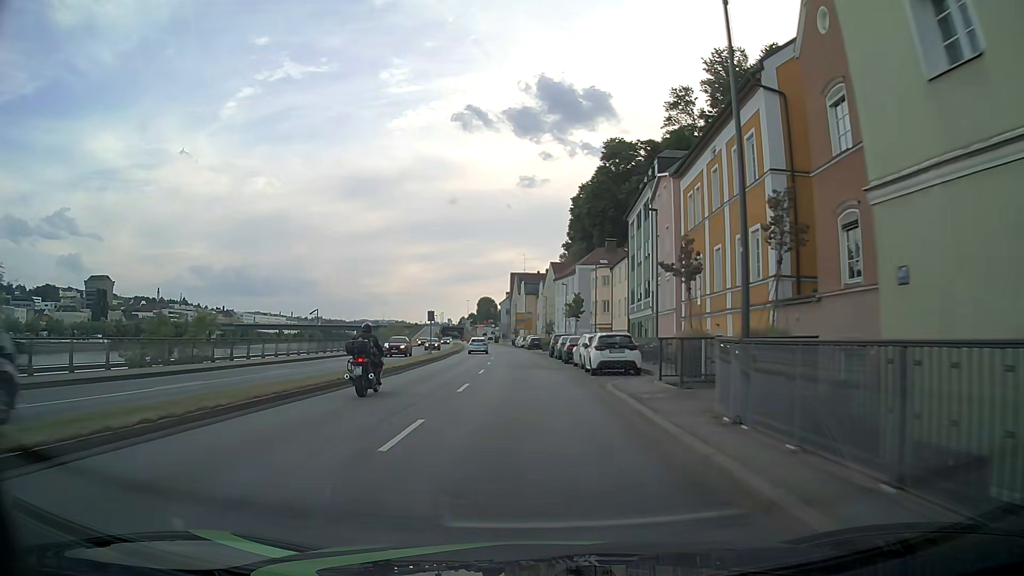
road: primary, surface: asphalt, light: Day
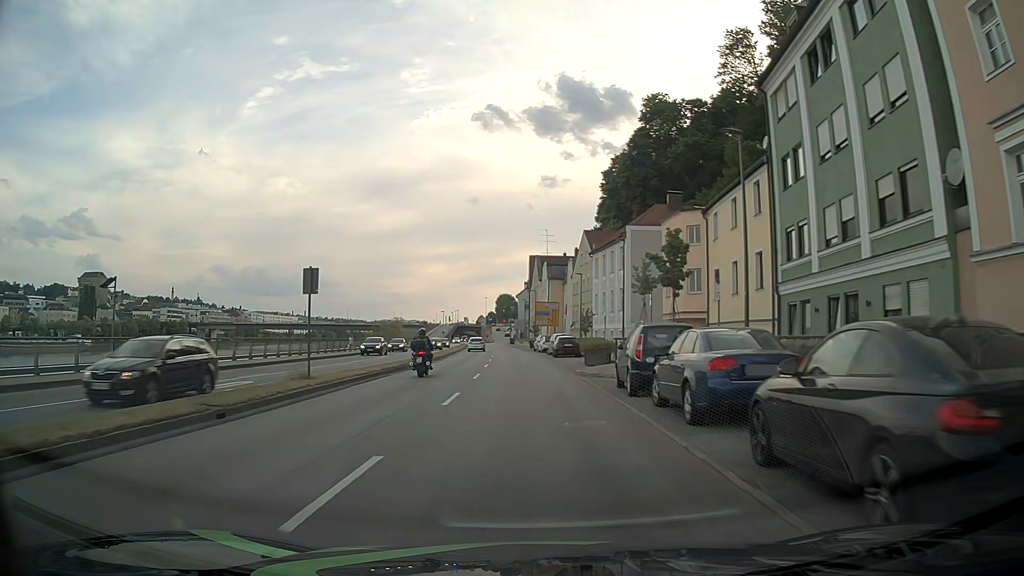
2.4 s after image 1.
(-0.6, +30.6) m; -2°
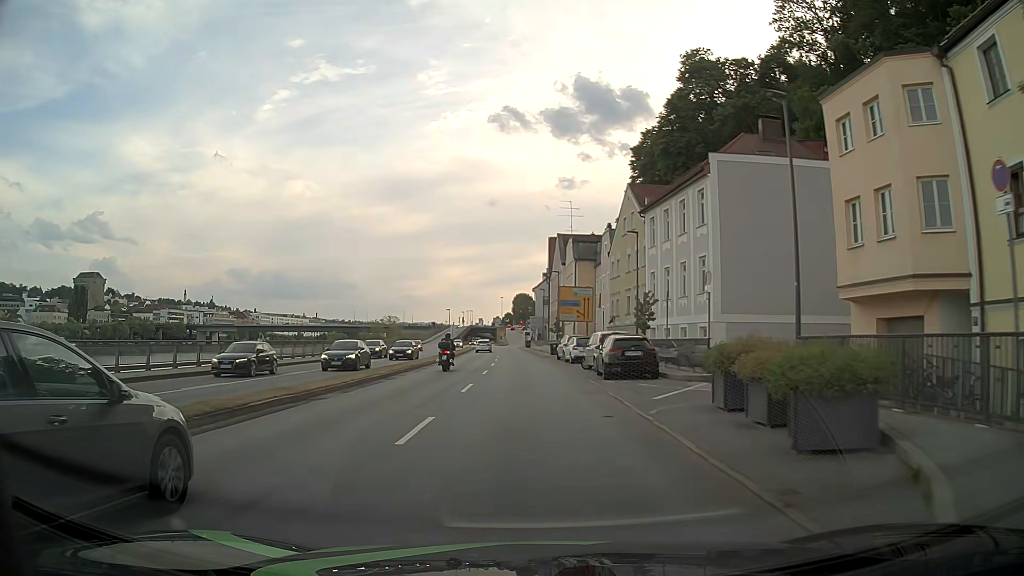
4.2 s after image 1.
(-0.3, +22.9) m; -2°
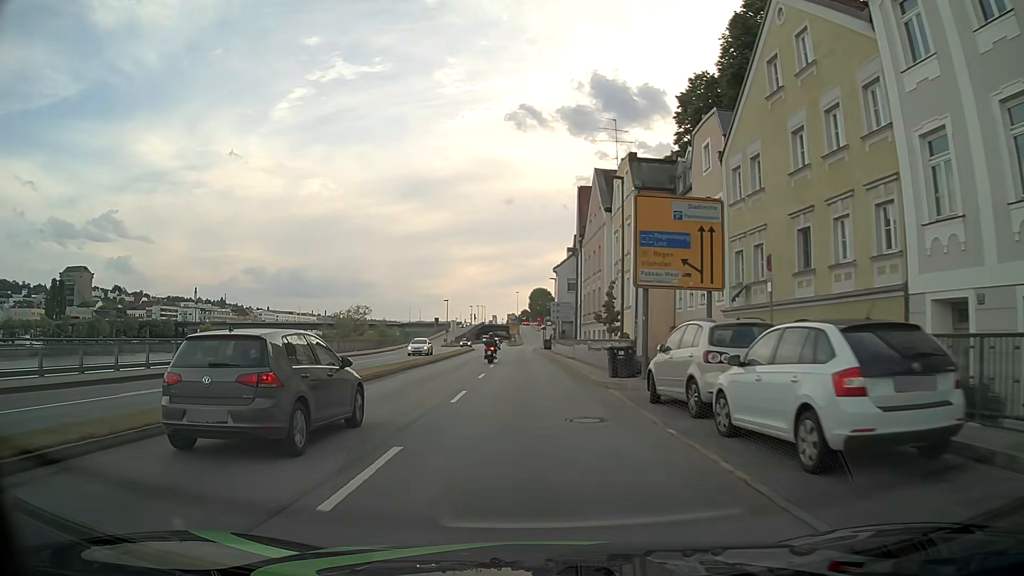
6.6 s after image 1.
(-0.3, +30.6) m; -1°
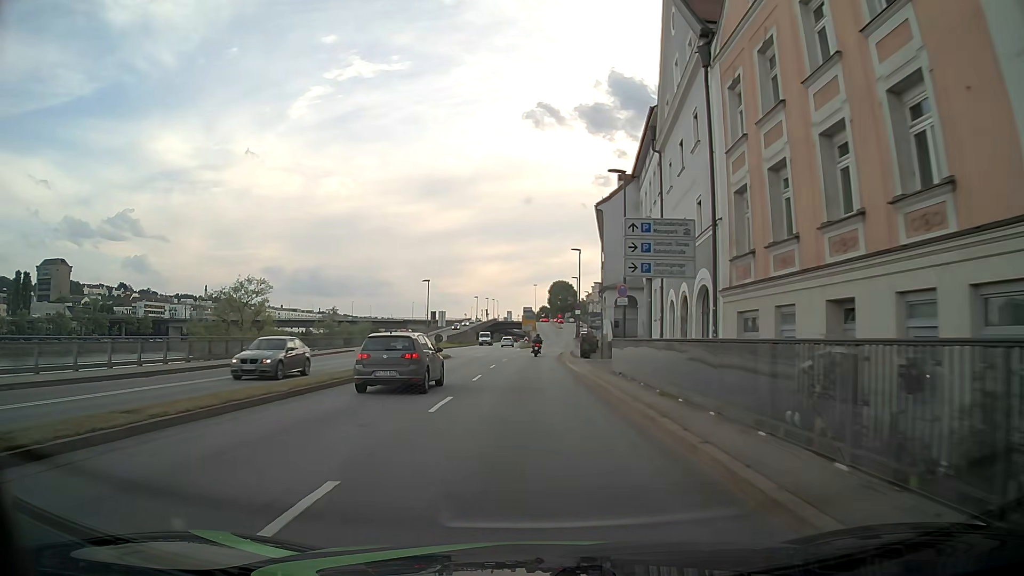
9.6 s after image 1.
(-0.5, +38.2) m; -2°
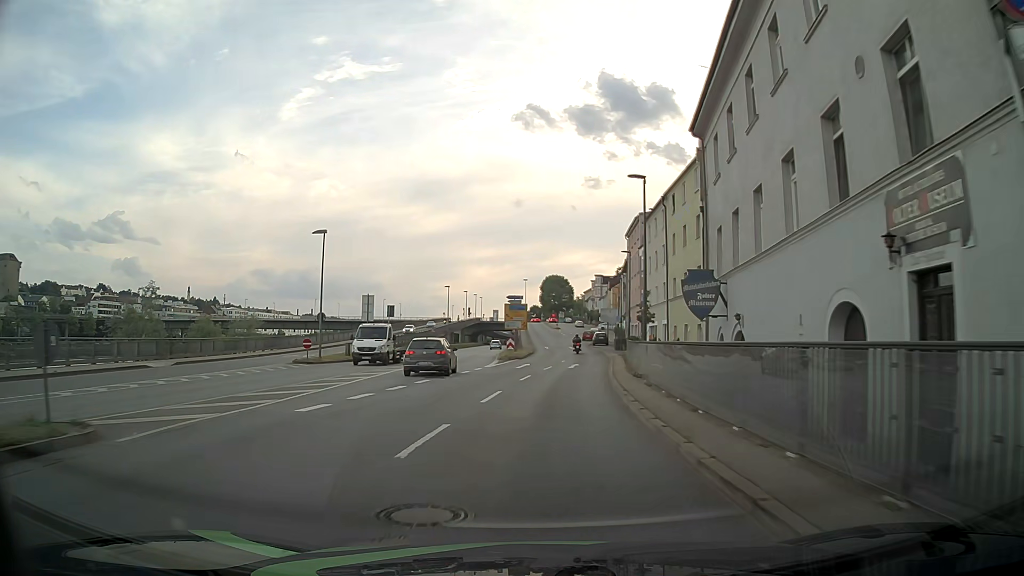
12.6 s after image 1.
(0.0, +38.3) m; +1°
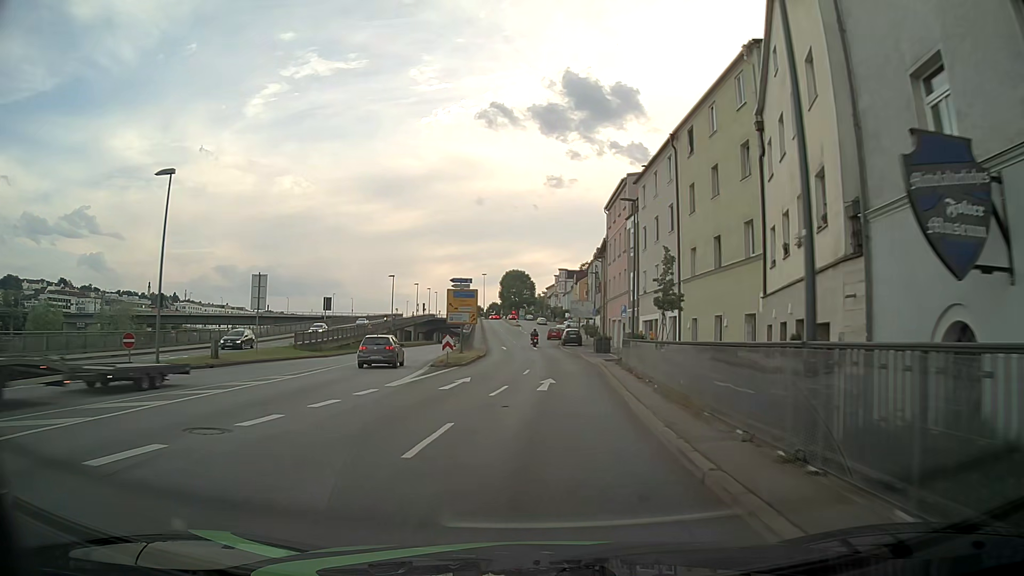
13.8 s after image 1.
(+0.4, +15.3) m; +3°
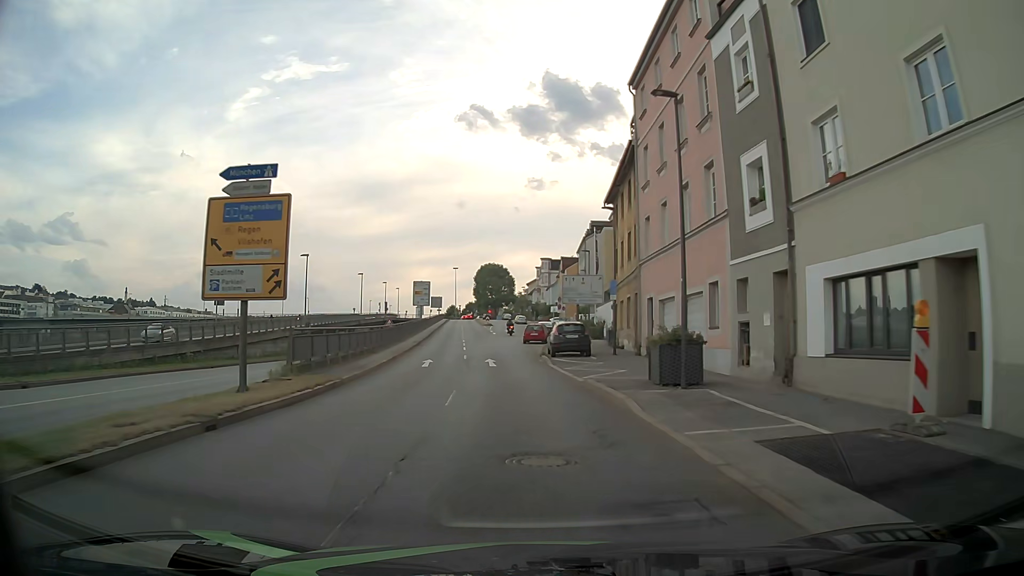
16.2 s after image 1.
(+1.1, +30.5) m; +2°
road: primary_link
(0, +10) (-1, +20) (-2, +30) (-3, +40) (-3, +50) (-3, +60) (-3, +70) (-3, +80) (-4, +90) (-4, +100) m
